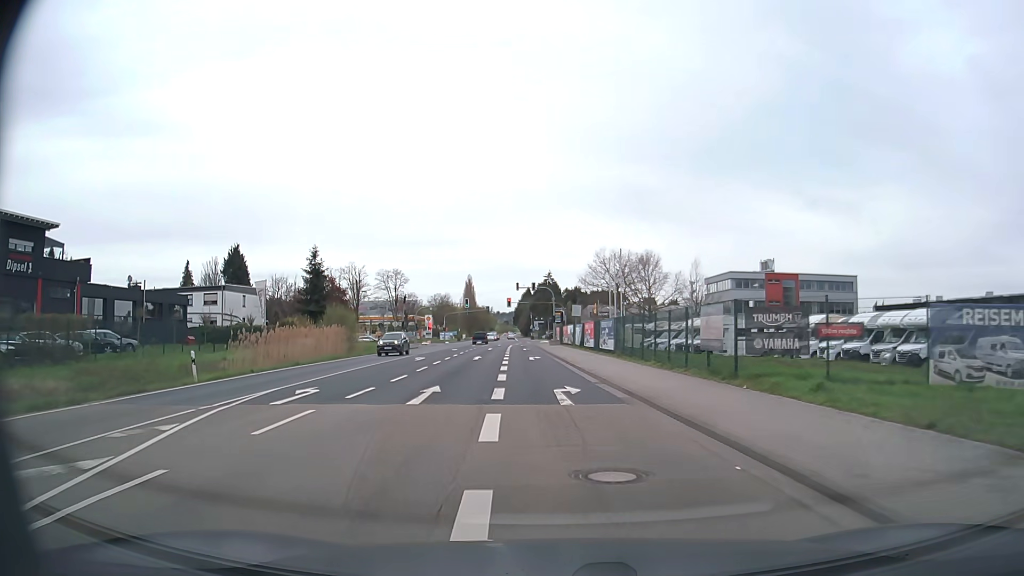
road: secondary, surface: asphalt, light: Day
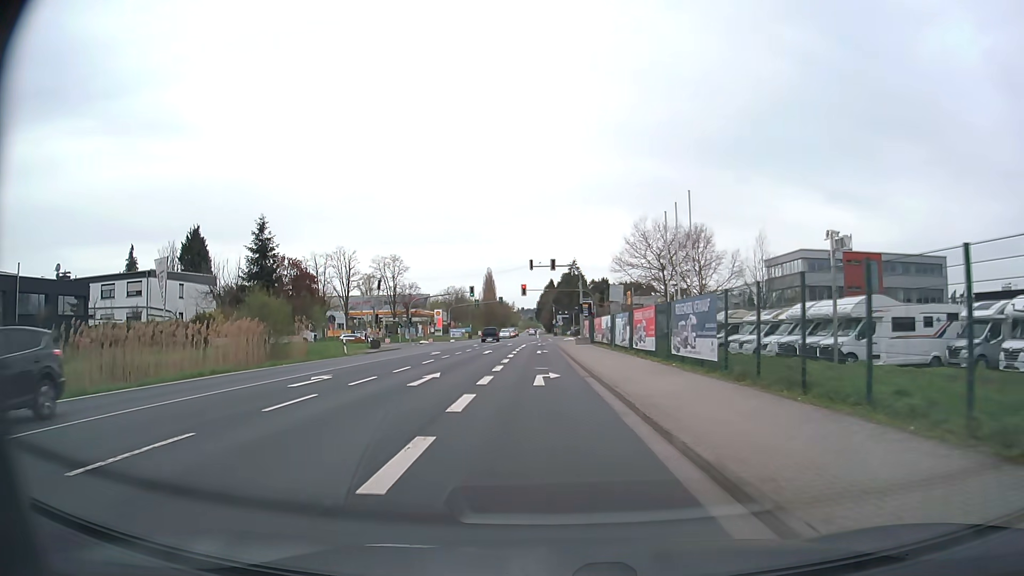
(0.0, +20.4) m; -2°
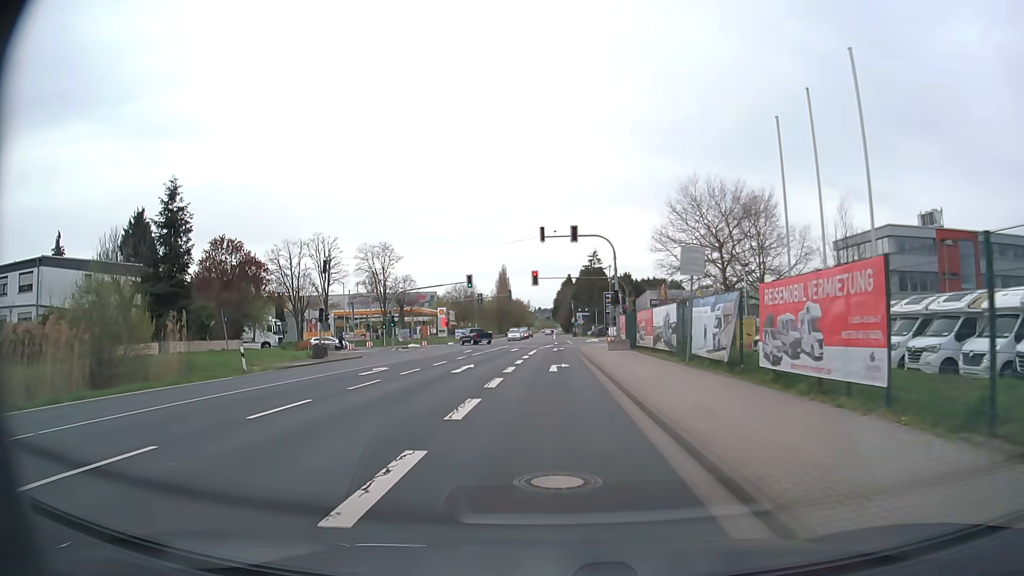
(-0.3, +17.8) m; -1°
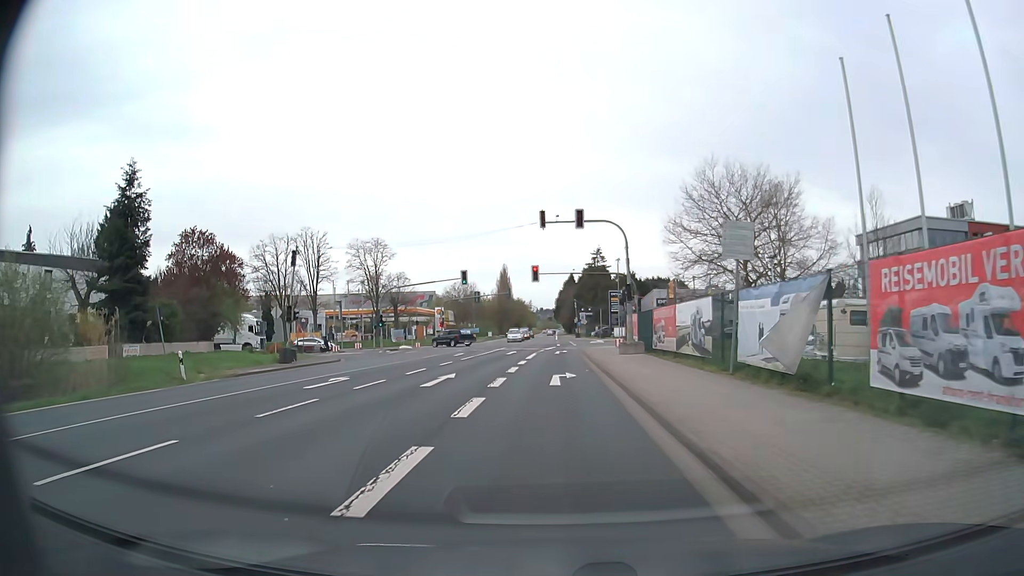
(0.0, +5.3) m; 0°
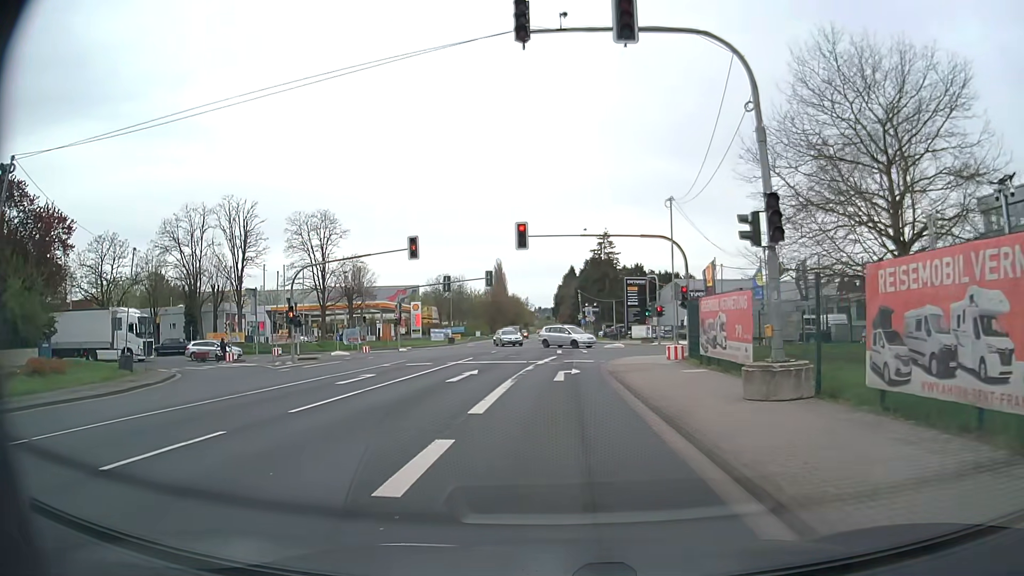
(-0.2, +21.7) m; 0°
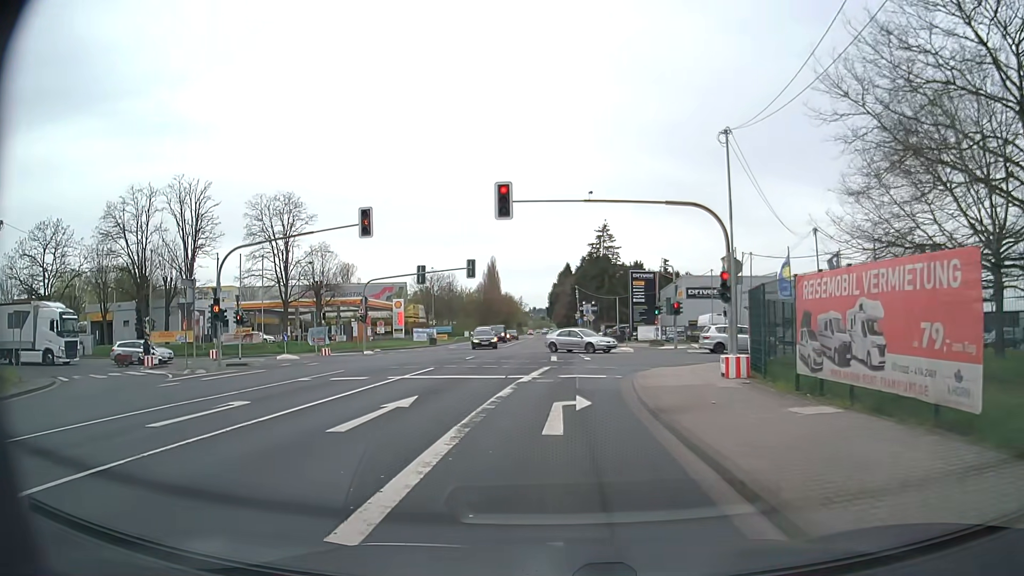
(0.0, +9.1) m; 0°
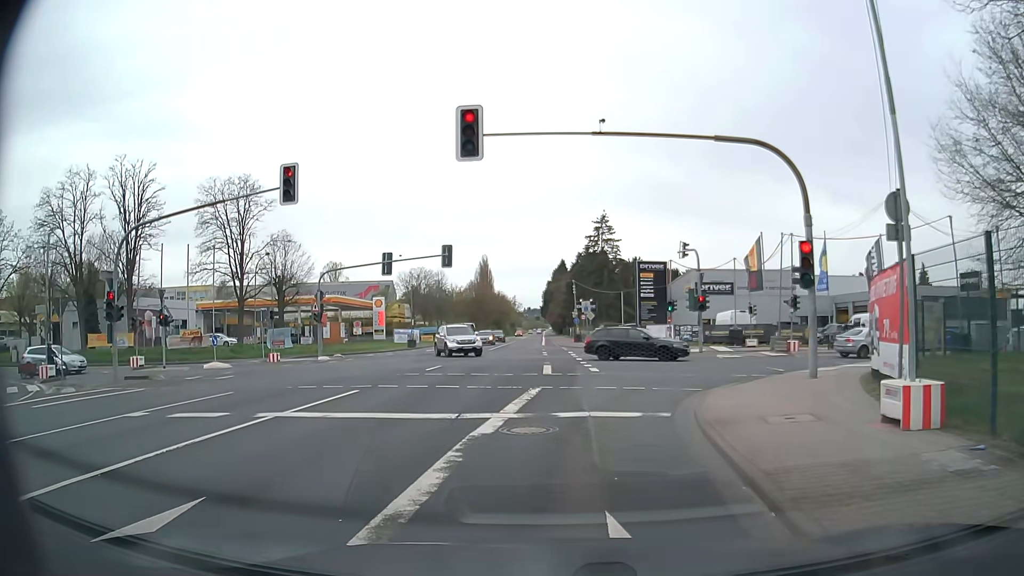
(+0.1, +8.5) m; +1°
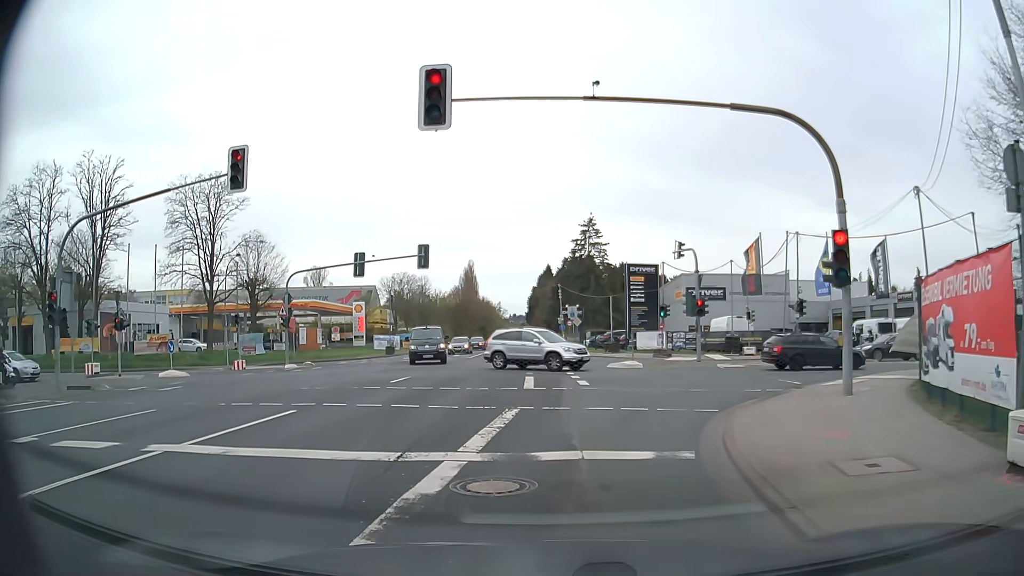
(0.0, +2.9) m; +1°
(0, +10) (+3, +19) (+10, +27) (+19, +31) (+29, +32) (+39, +32) (+49, +32) (+59, +32) (+69, +33) (+79, +33) m
